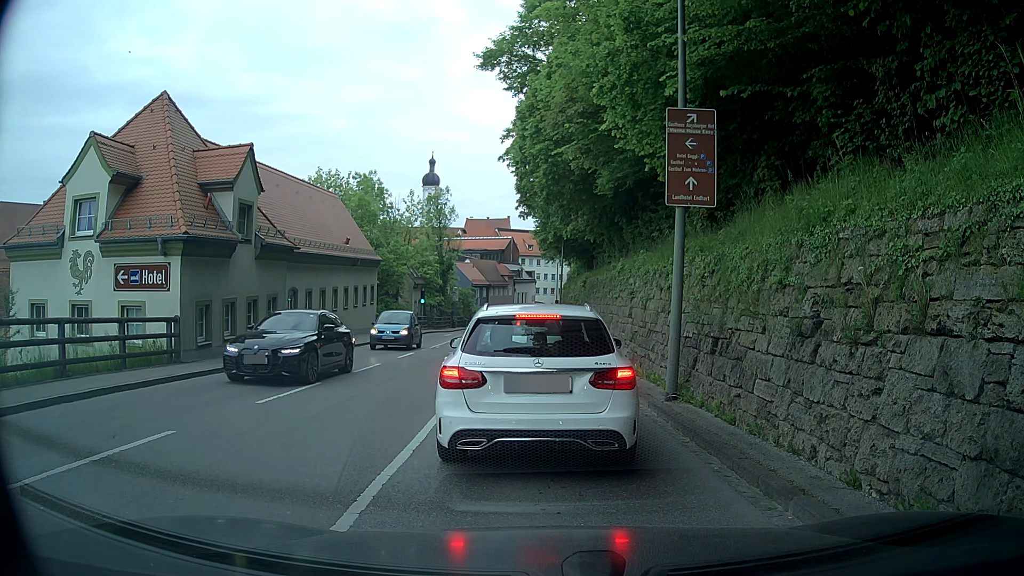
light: Day
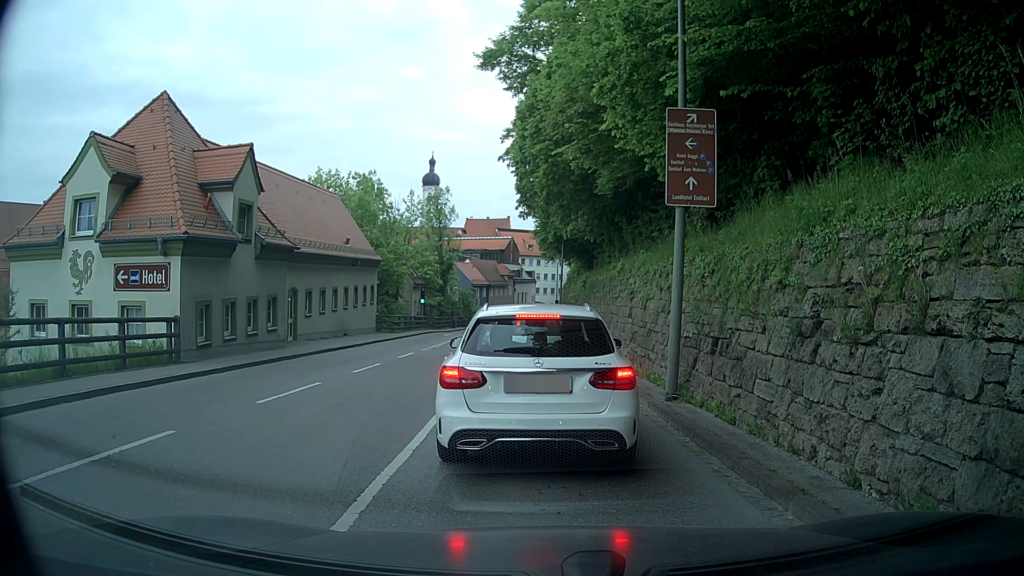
(0.0, 0.0) m; 0°
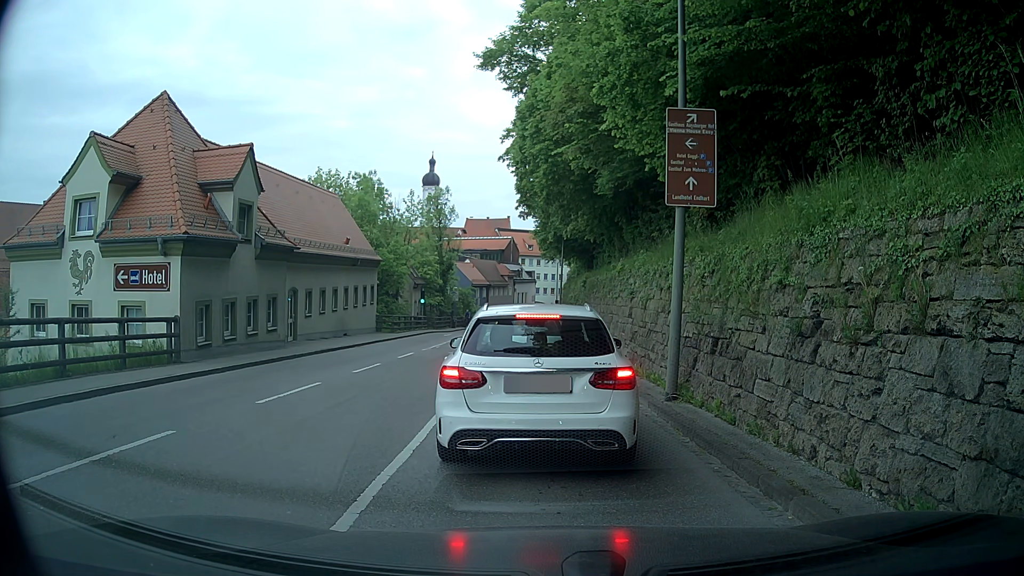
(0.0, 0.0) m; 0°
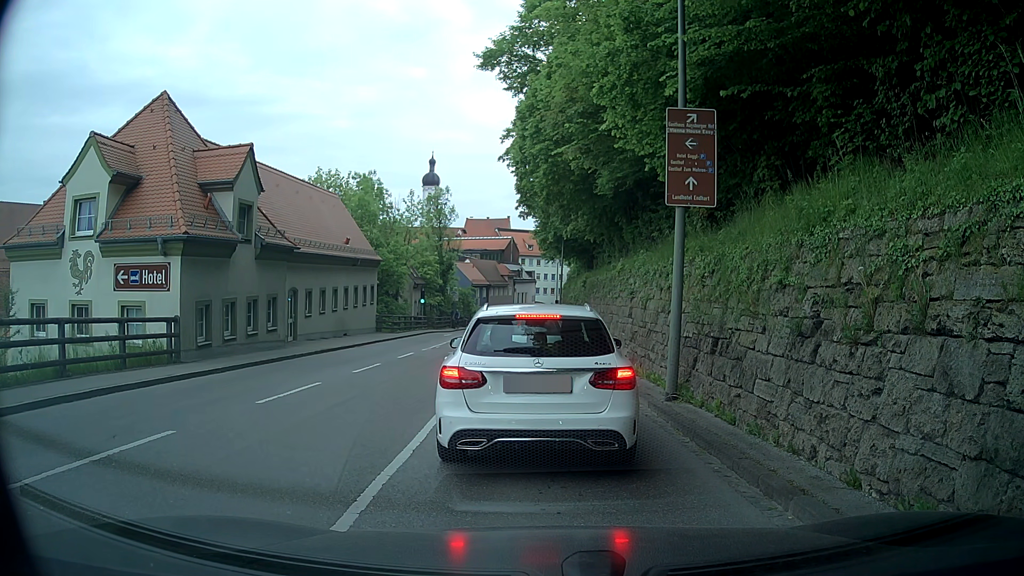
(0.0, 0.0) m; 0°
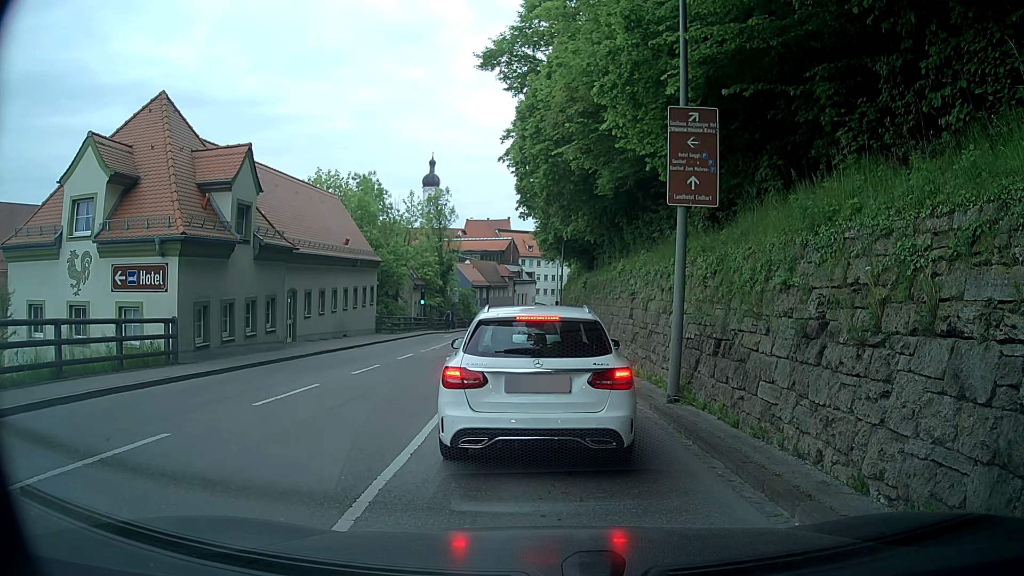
(0.0, +0.1) m; 0°
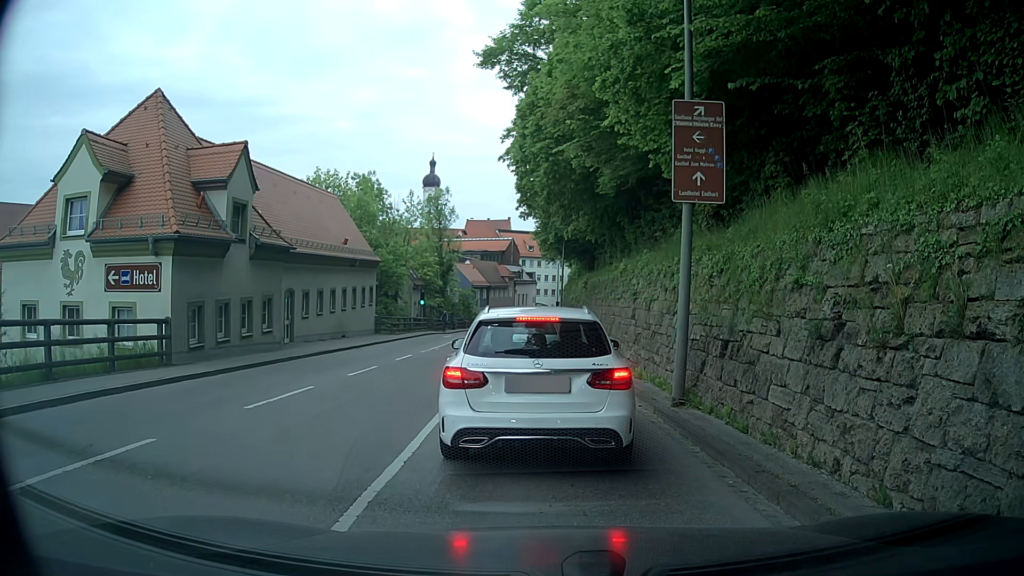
(0.0, +0.4) m; 0°
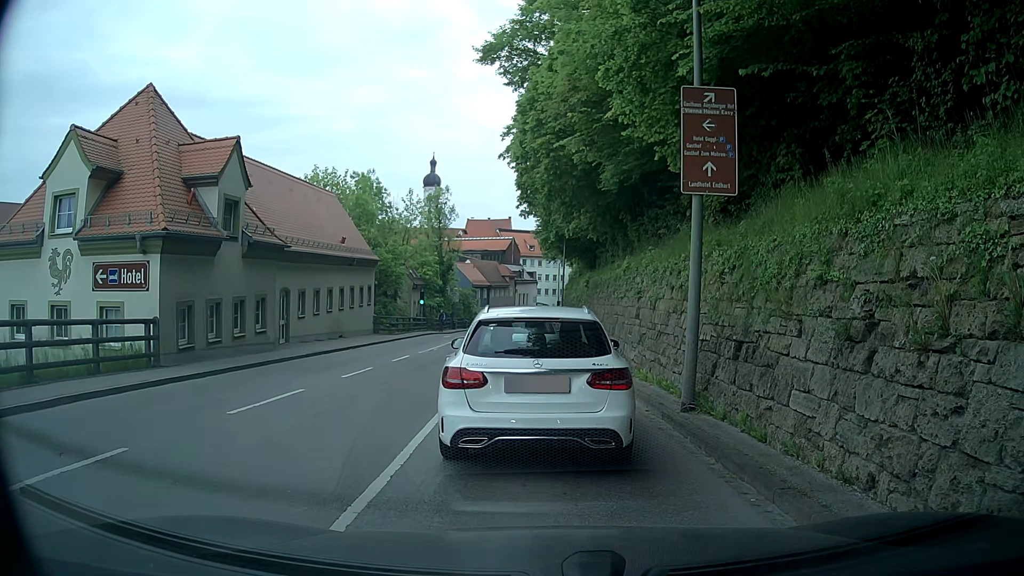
(0.0, +0.6) m; 0°
